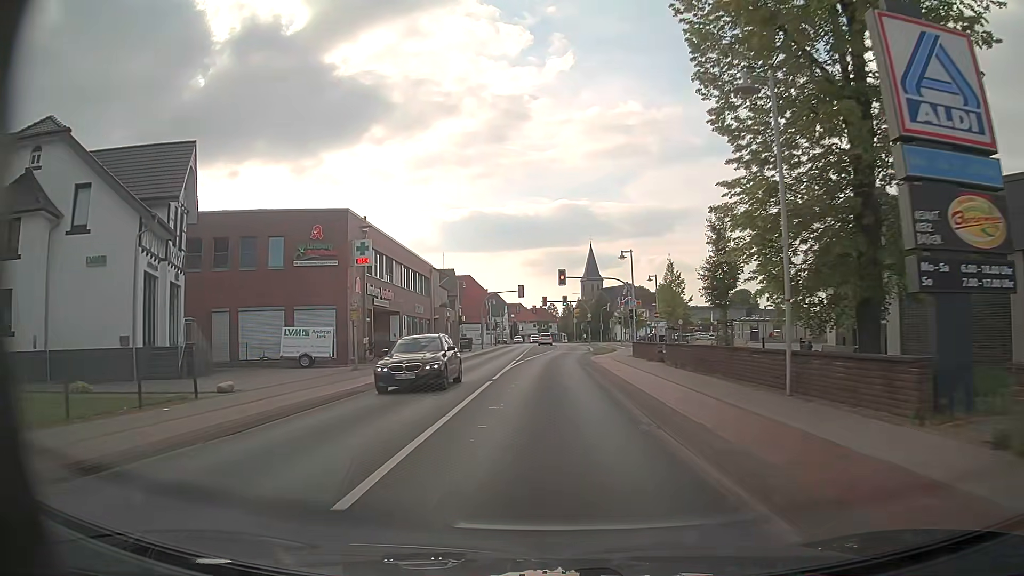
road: primary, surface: asphalt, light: Day
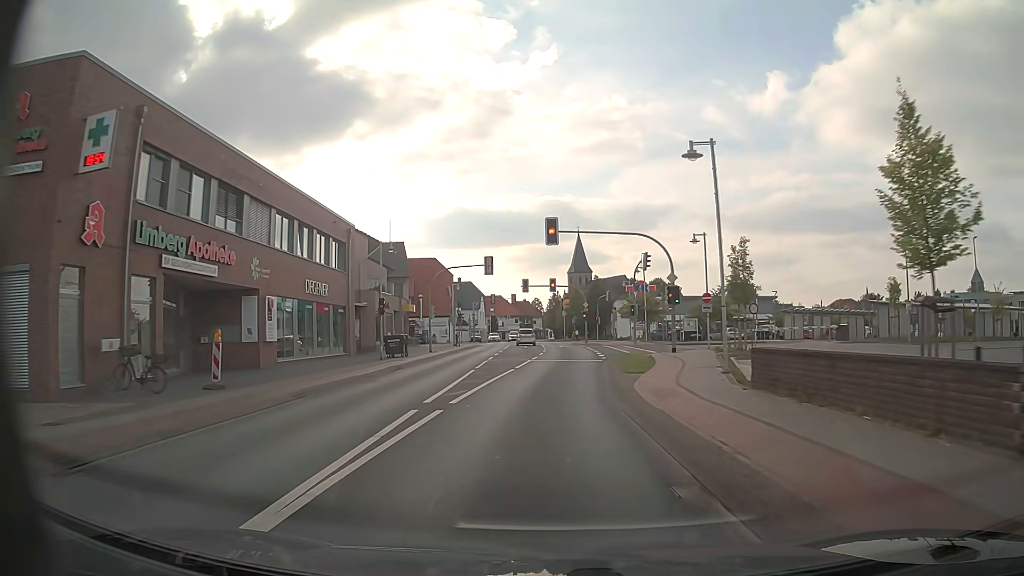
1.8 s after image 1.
(+0.2, +24.1) m; +1°
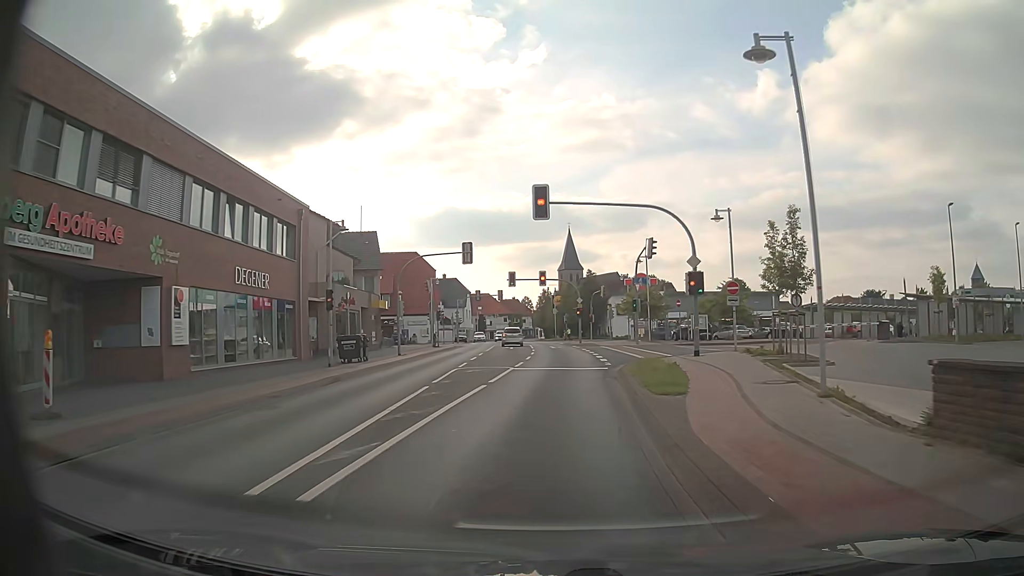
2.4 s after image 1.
(0.0, +7.1) m; +1°
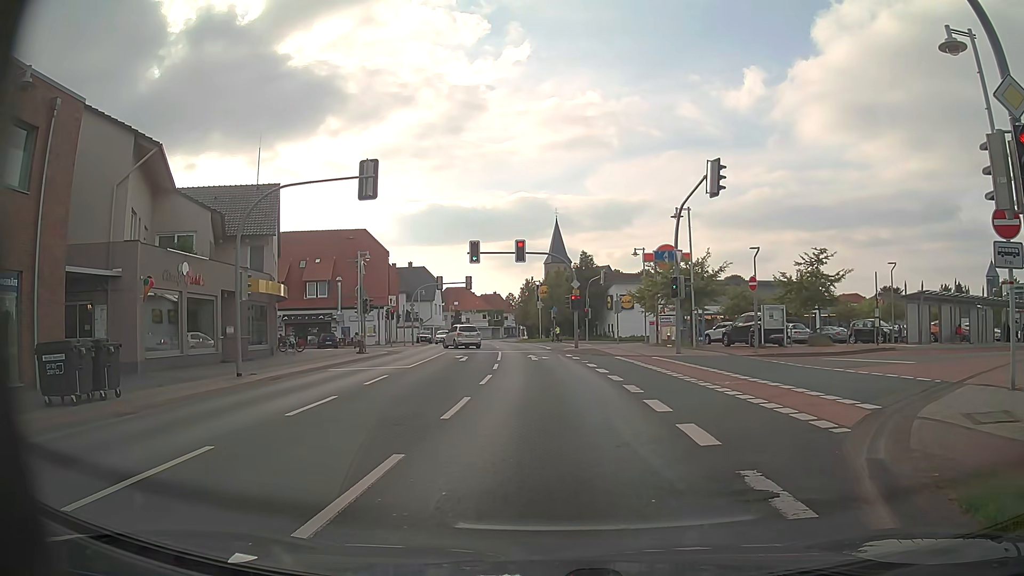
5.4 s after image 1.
(+0.2, +19.1) m; +3°
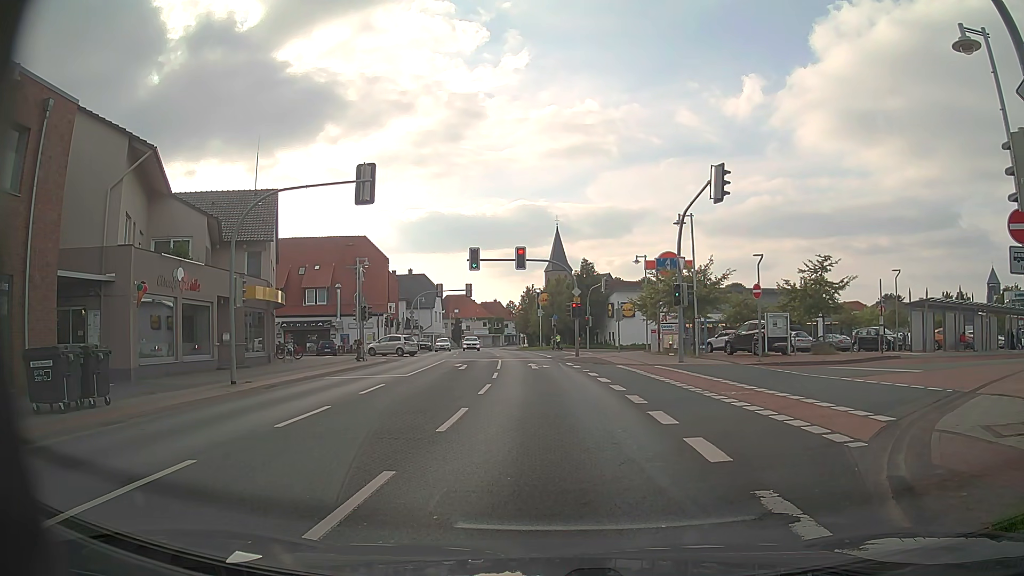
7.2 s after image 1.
(0.0, +0.5) m; 0°
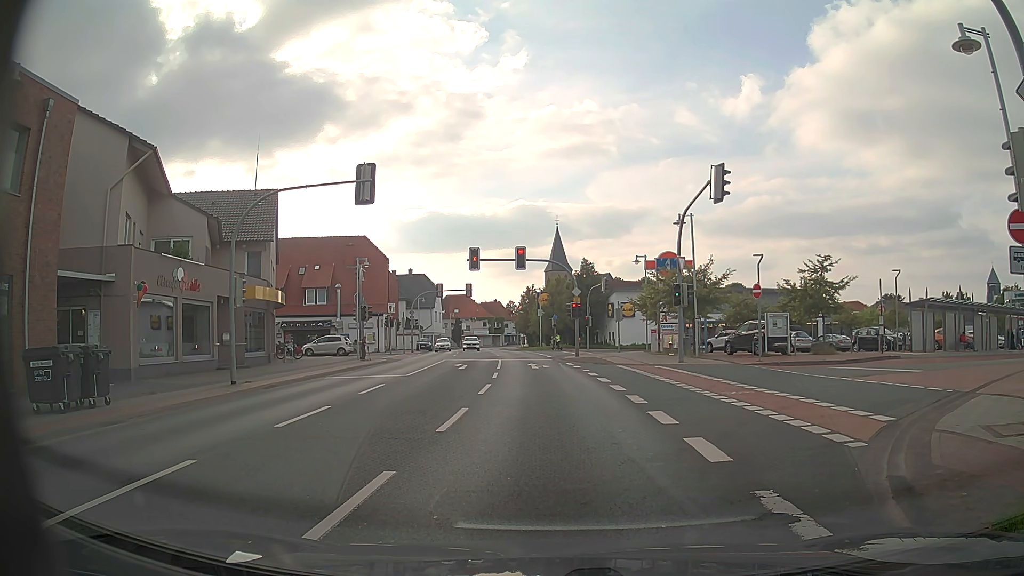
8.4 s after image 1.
(0.0, 0.0) m; 0°
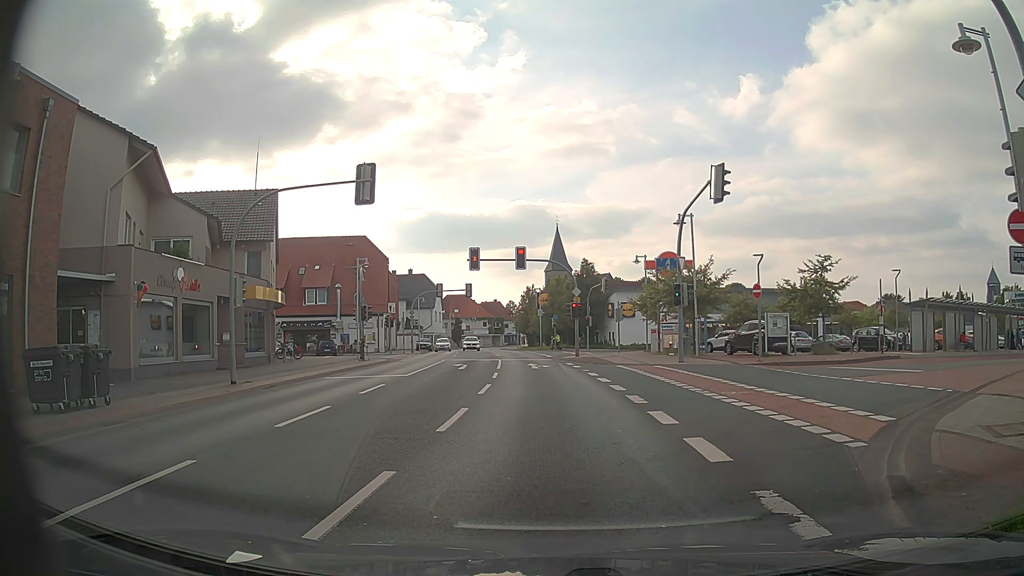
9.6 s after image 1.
(0.0, 0.0) m; 0°
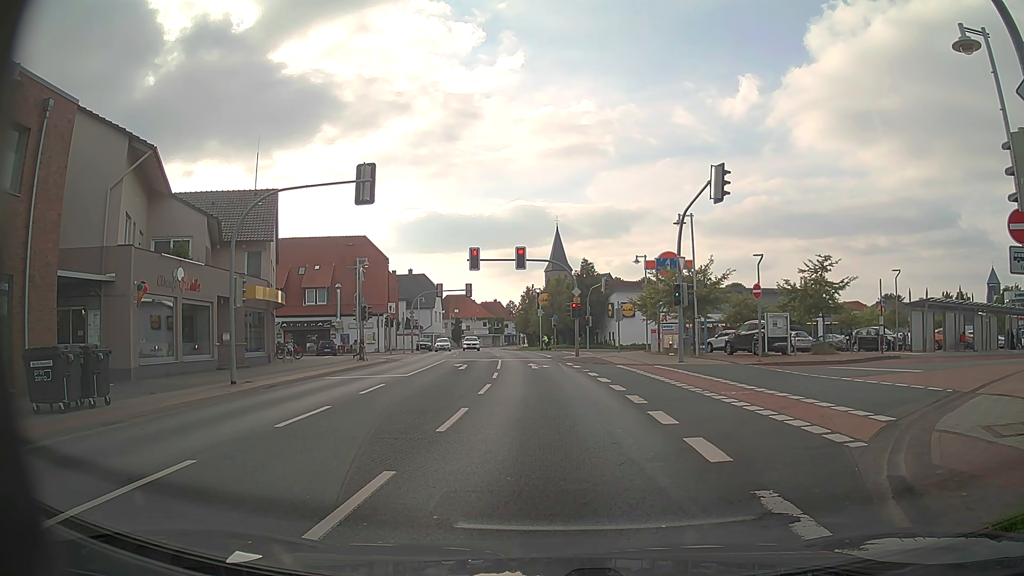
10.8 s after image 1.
(0.0, 0.0) m; 0°
(0, +10) (-1, +20) (-2, +30) (-3, +40) (-4, +50) (-6, +60) (-8, +70) (-9, +79) (-11, +89) (-12, +99) m
